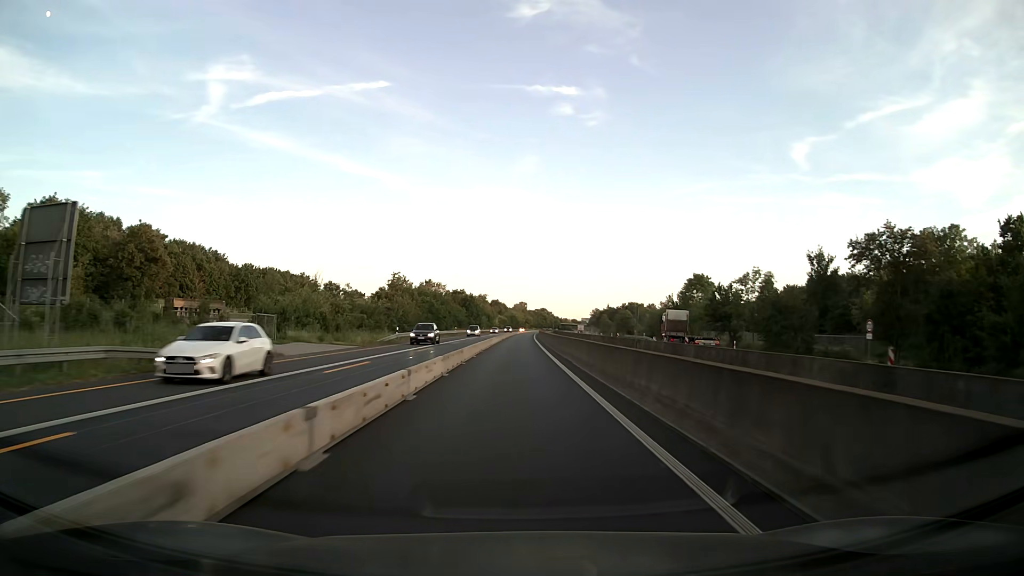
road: motorway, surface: asphalt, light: Day
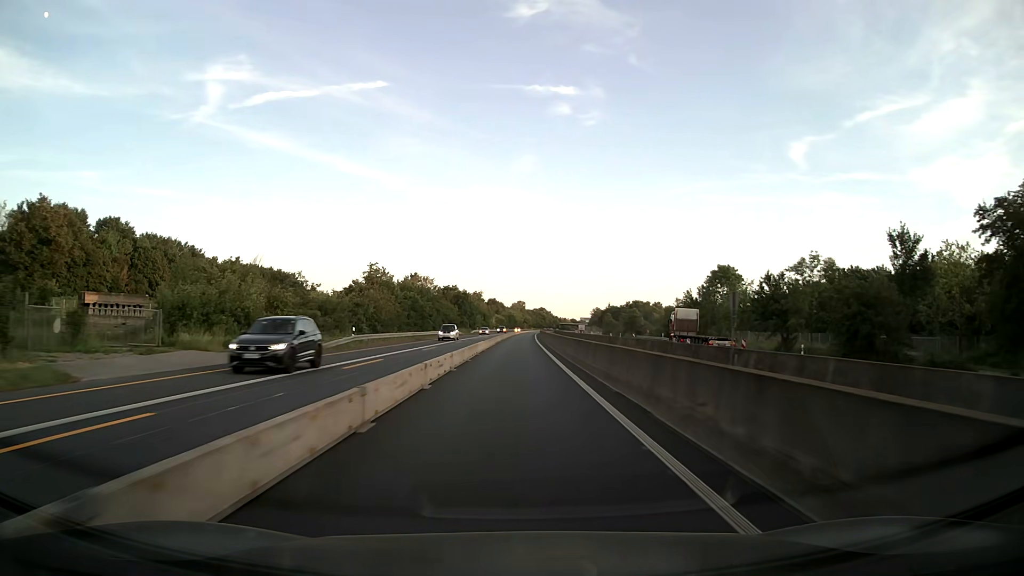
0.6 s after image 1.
(0.0, +15.8) m; 0°
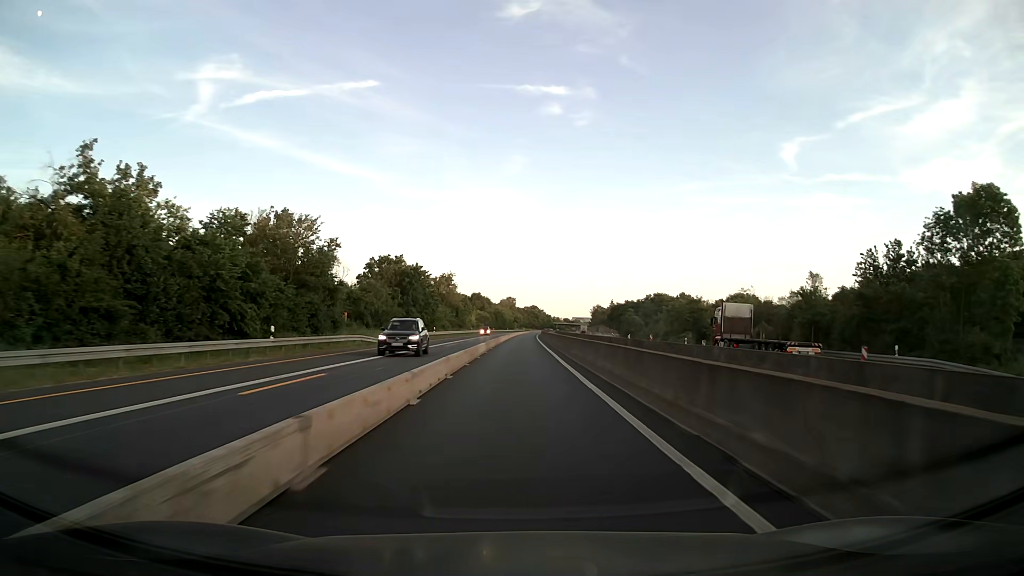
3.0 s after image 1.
(+0.4, +63.2) m; +1°
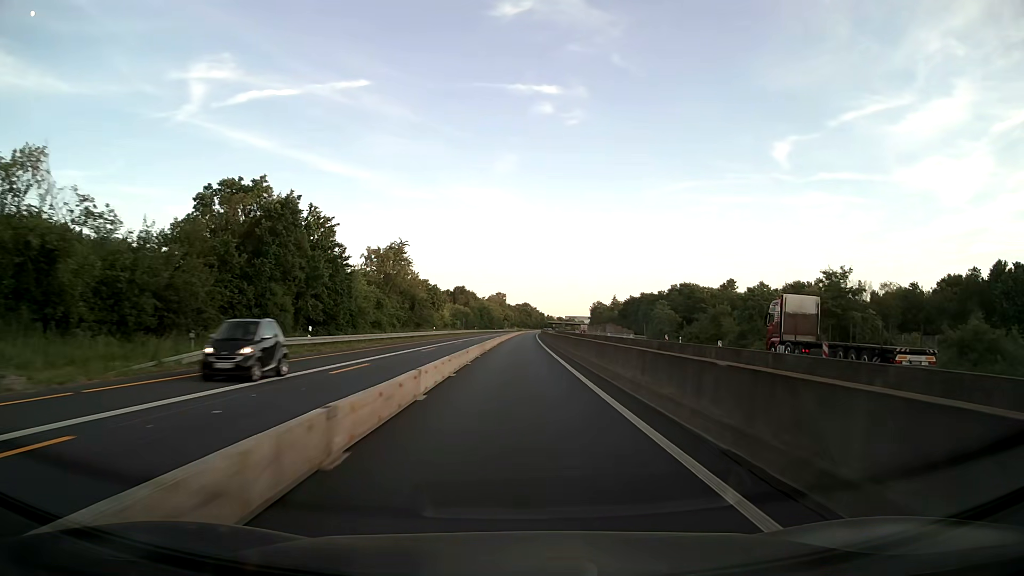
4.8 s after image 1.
(+0.4, +47.4) m; +1°
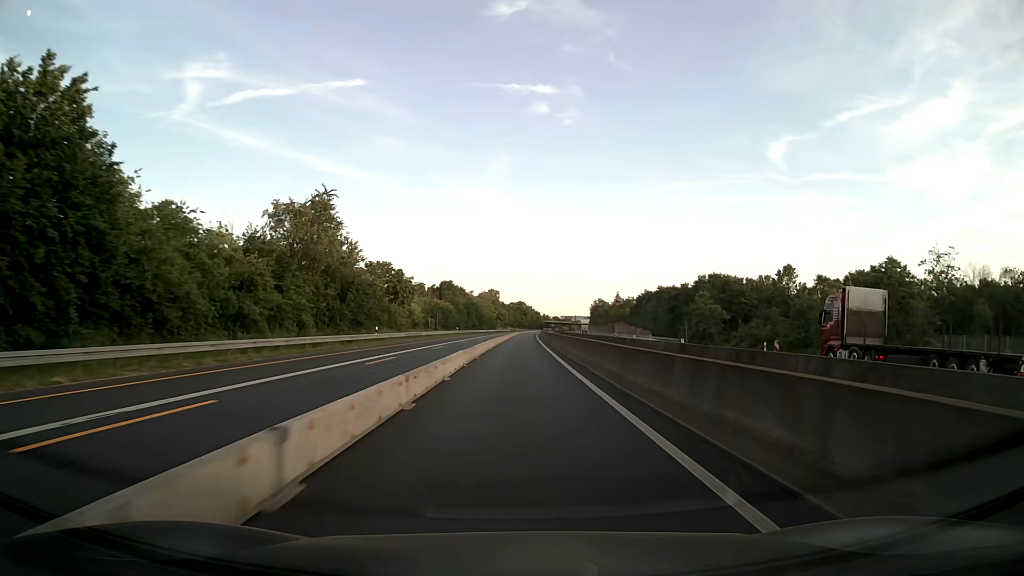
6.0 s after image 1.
(+0.2, +31.6) m; +1°
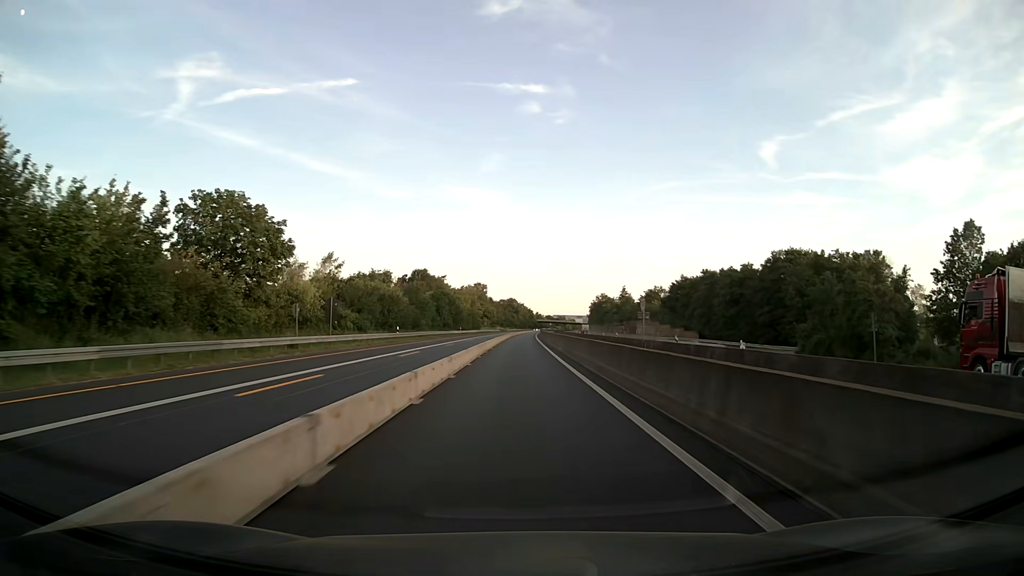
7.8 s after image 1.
(+0.3, +47.4) m; +1°
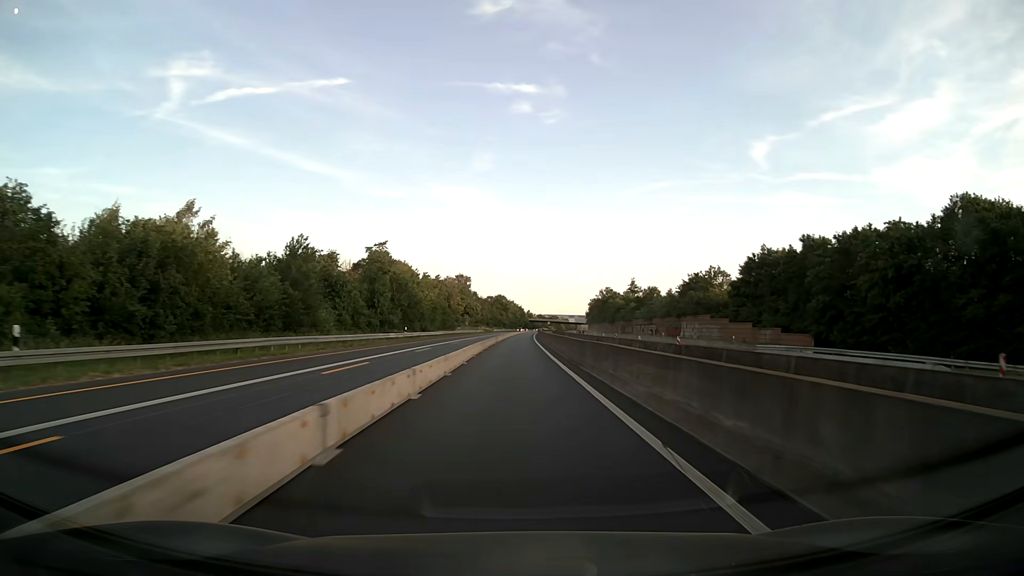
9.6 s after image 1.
(+0.4, +47.4) m; +1°
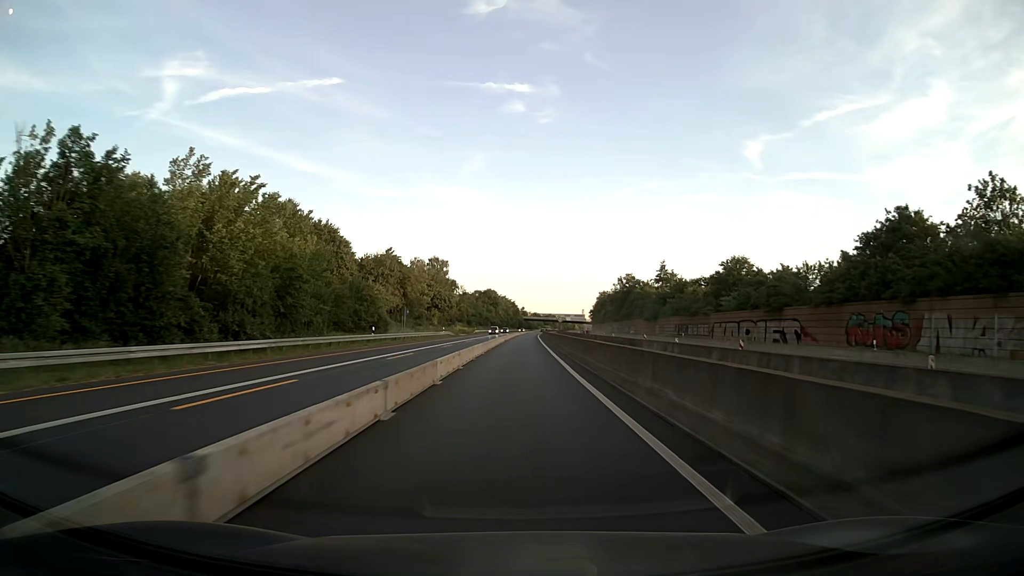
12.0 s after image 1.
(+0.4, +63.2) m; +1°
(0, +10) (0, +20) (0, +30) (0, +40) (0, +50) (+1, +60) (+1, +70) (+1, +80) (+1, +90) (+2, +100) m
